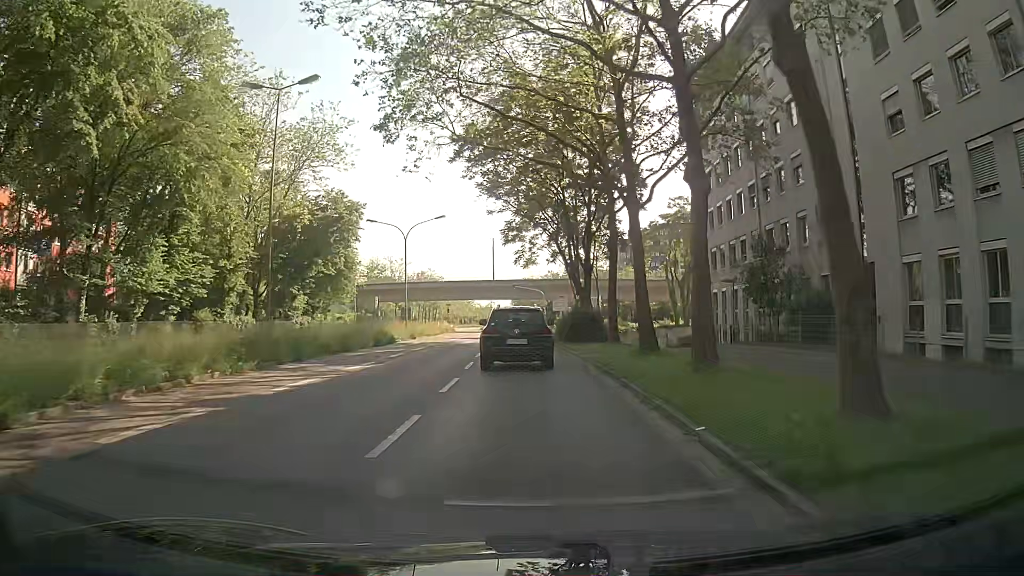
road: secondary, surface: asphalt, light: Day
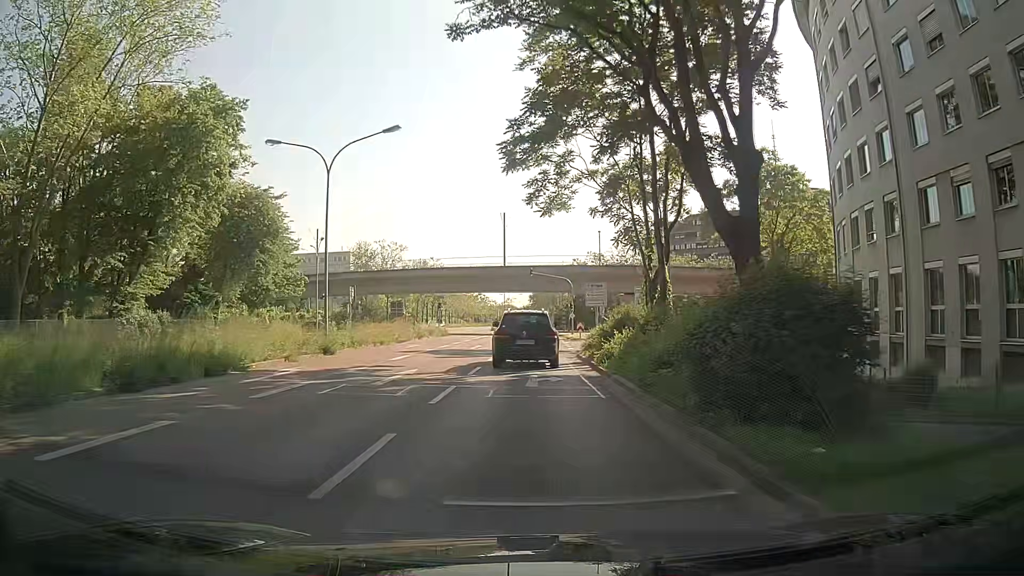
(-0.2, +25.3) m; -2°
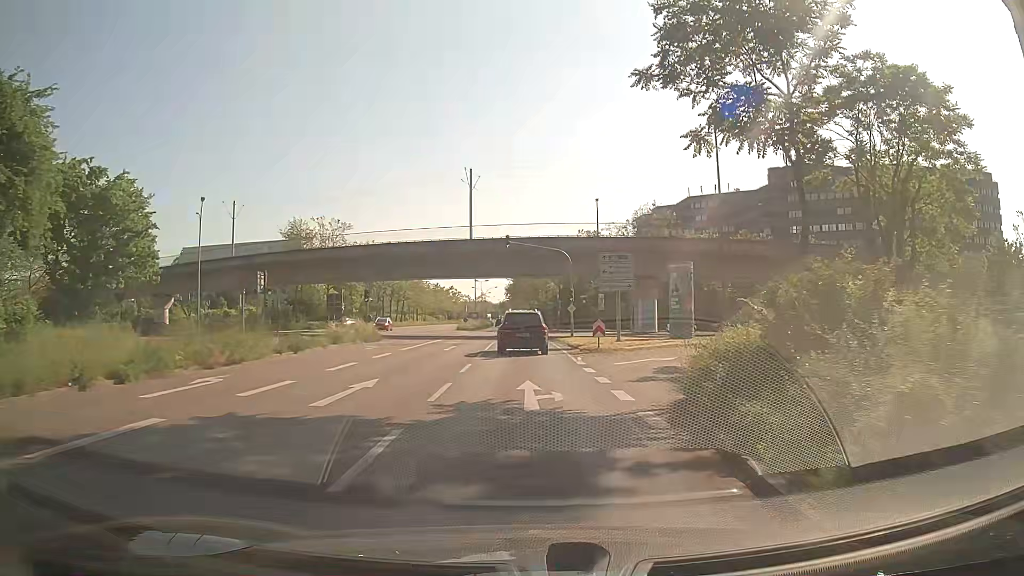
(+0.3, +23.7) m; +3°
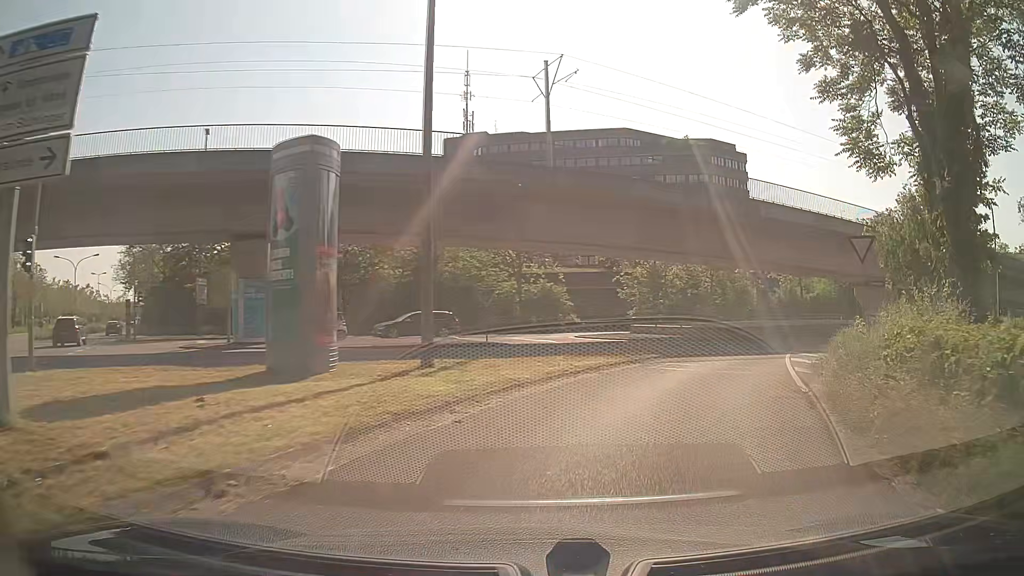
(+5.9, +26.9) m; +29°
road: secondary_link
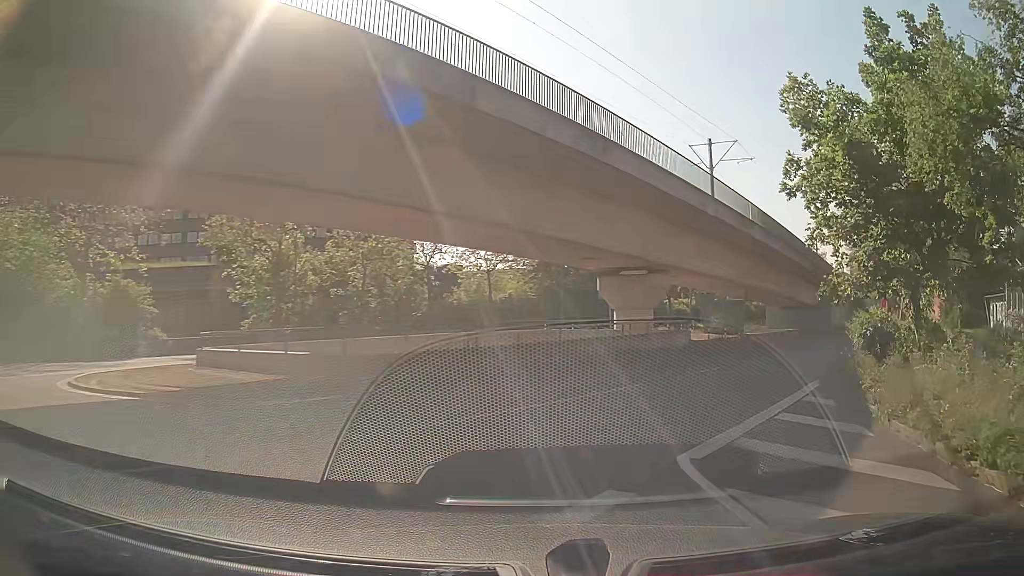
(+4.9, +19.4) m; +29°
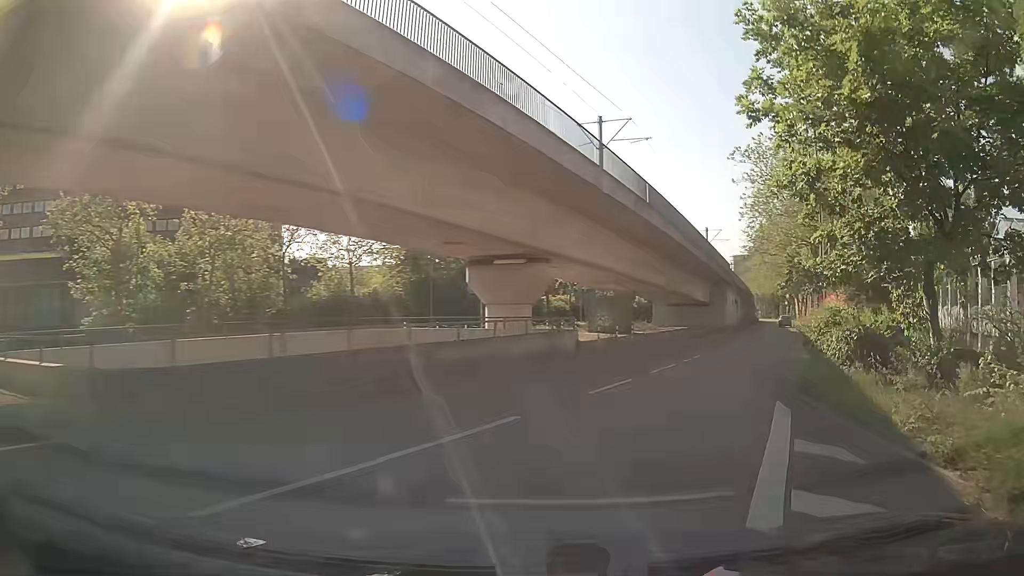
(+0.5, +5.0) m; +10°
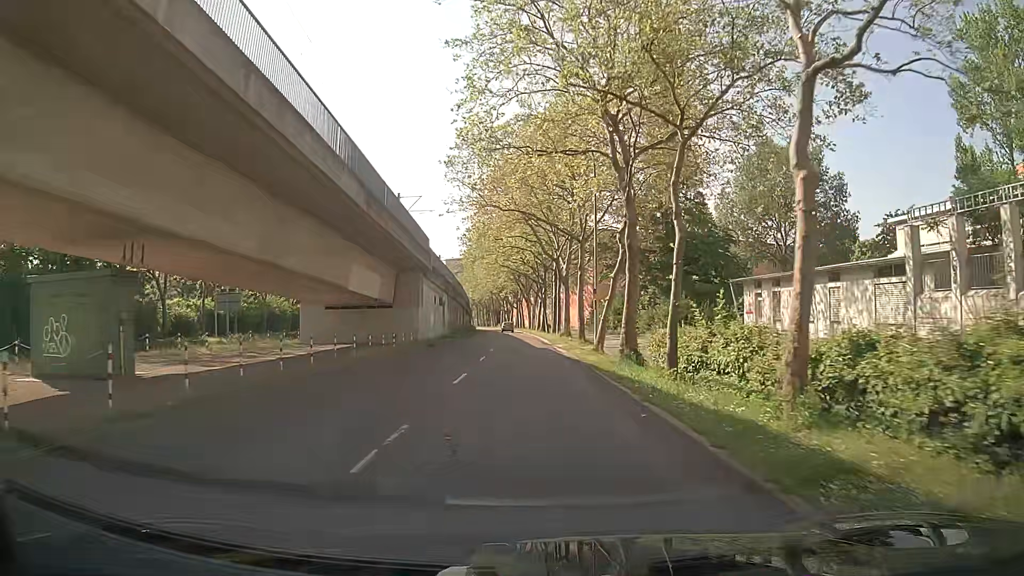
(+8.9, +26.9) m; +25°
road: tertiary
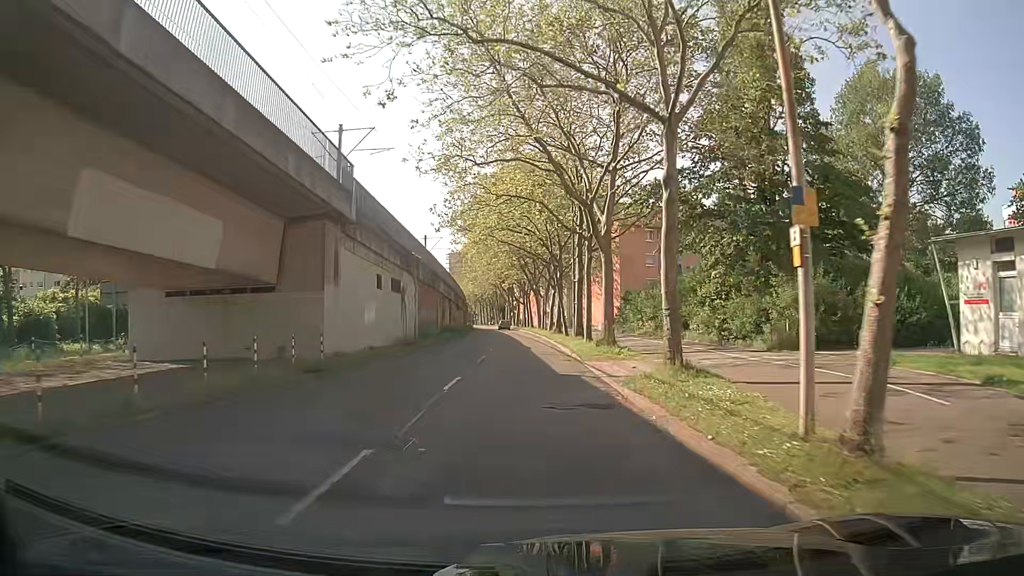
(-0.2, +20.2) m; 0°
